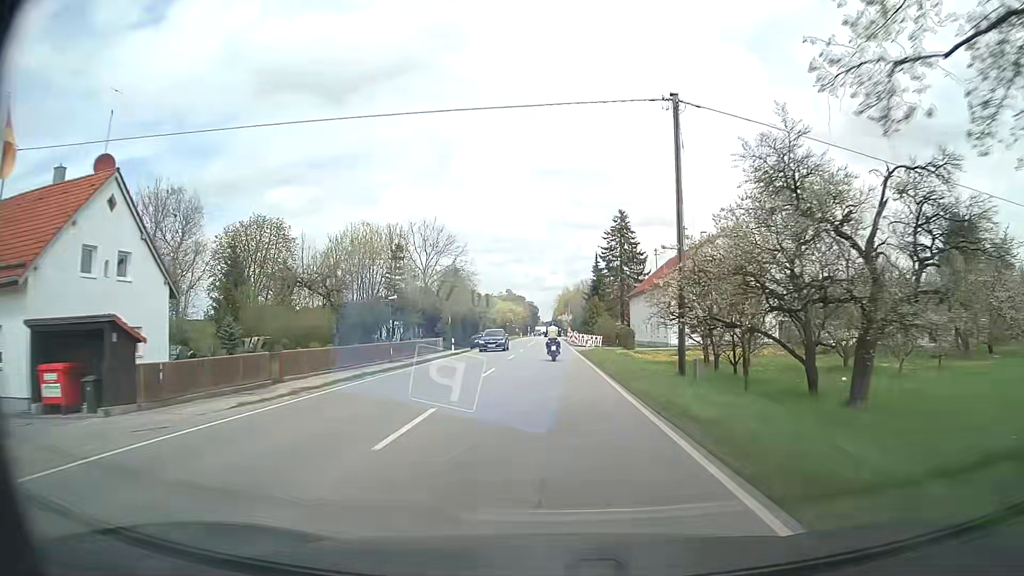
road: secondary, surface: asphalt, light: Day
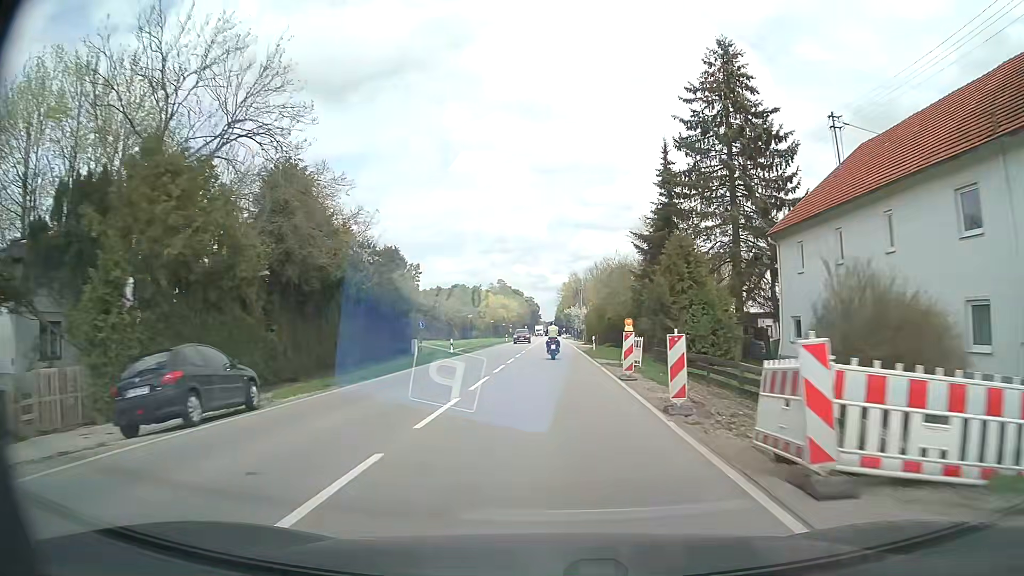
(+0.1, +52.5) m; 0°
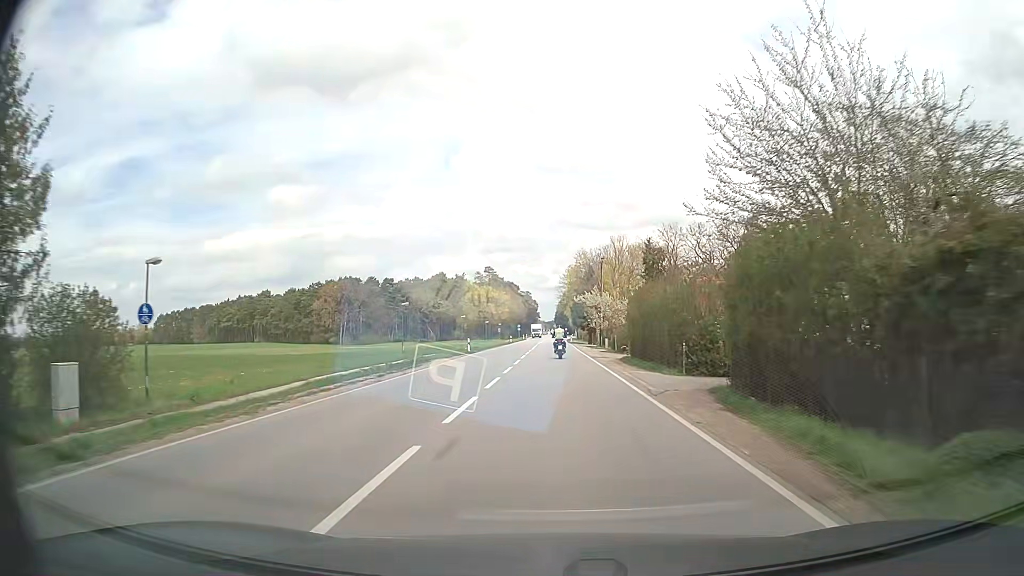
(-0.1, +41.3) m; 0°
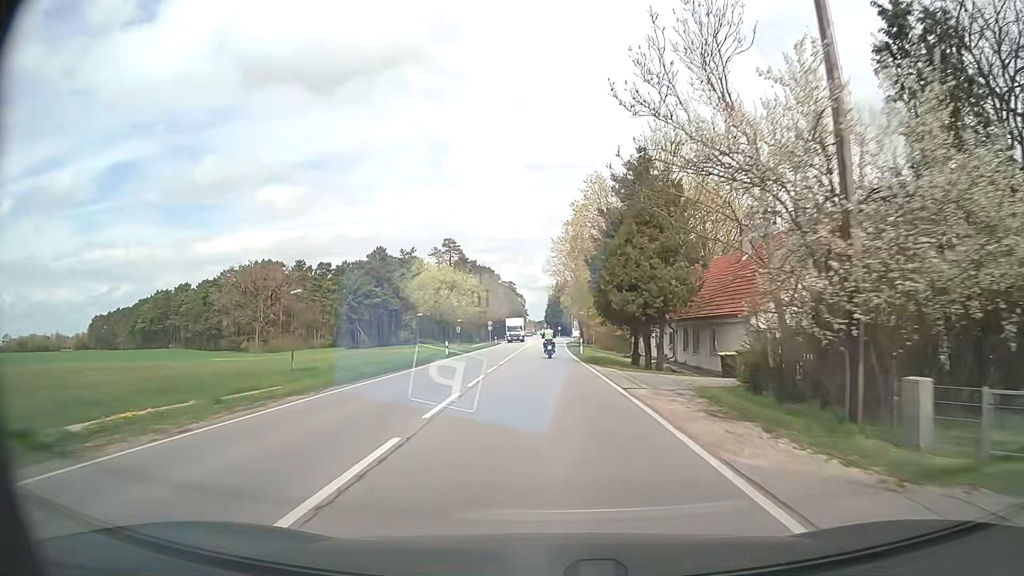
(+0.4, +53.7) m; +1°
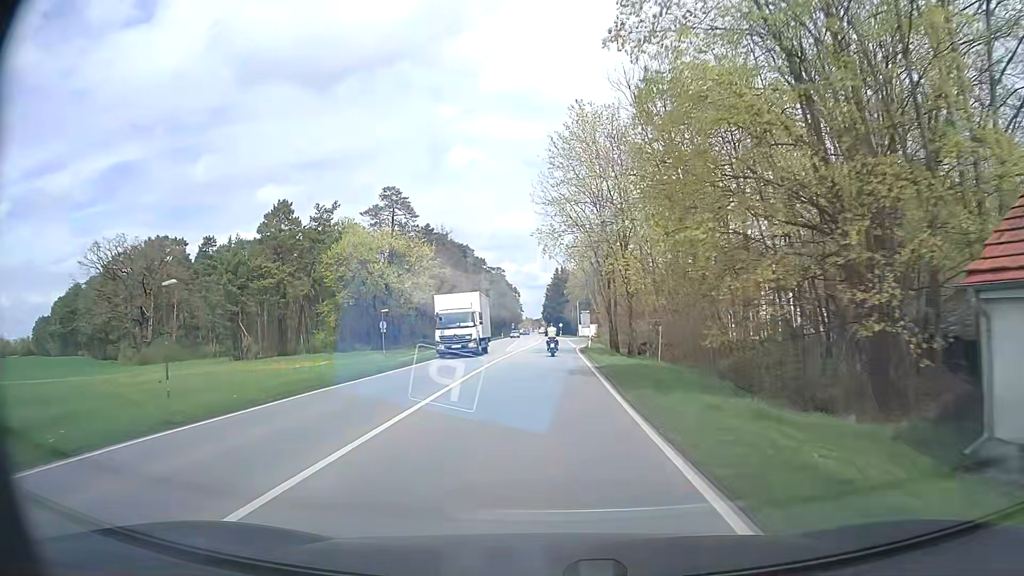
(+0.2, +43.5) m; 0°
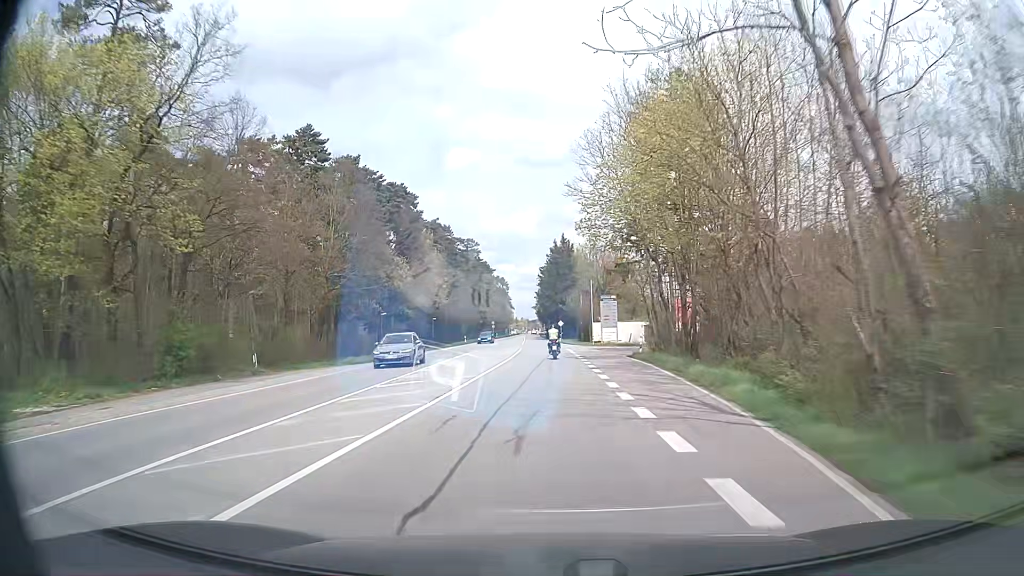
(+0.6, +54.9) m; 0°
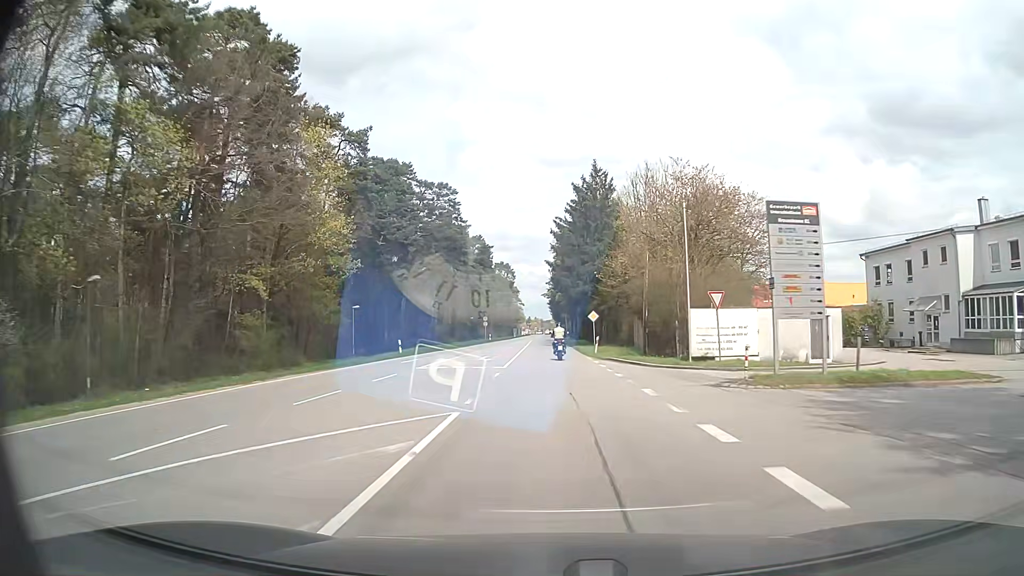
(-0.6, +44.8) m; -1°
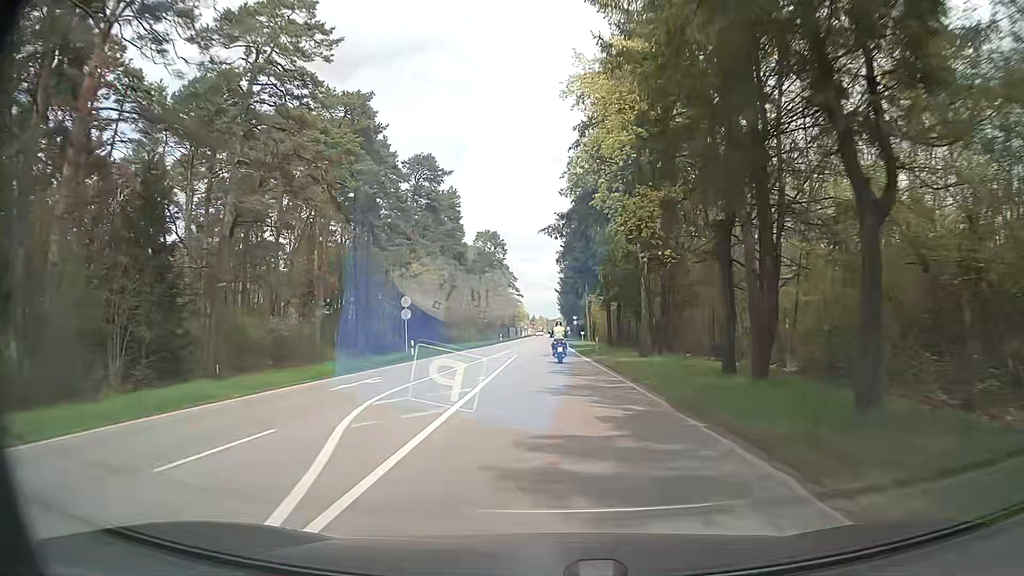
(-0.4, +55.9) m; -1°
(0, +10) (0, +20) (+1, +30) (+1, +40) (+1, +50) (+1, +60) (+1, +70) (+2, +80) (+2, +90) (+2, +100) m
